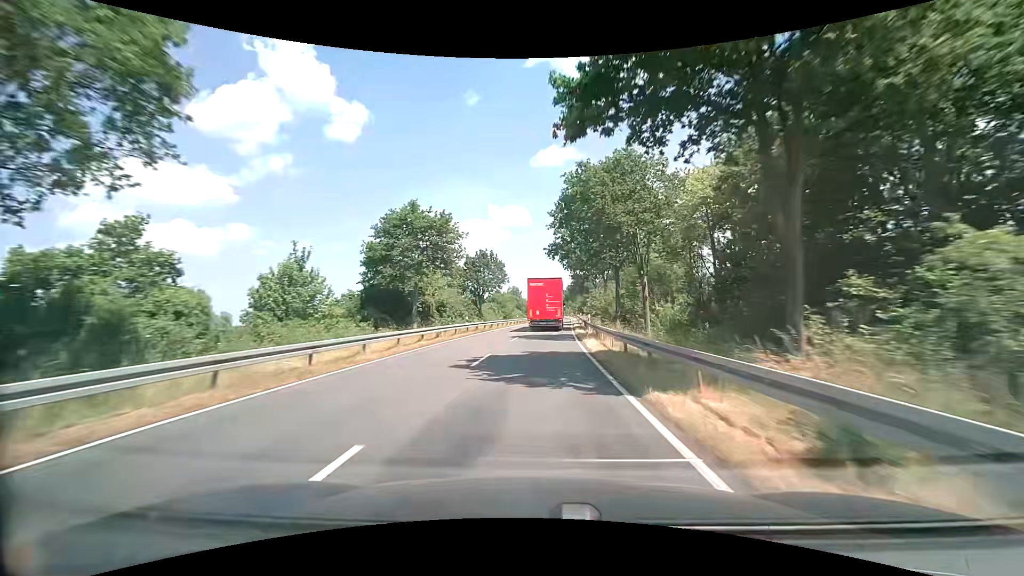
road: secondary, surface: asphalt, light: Day
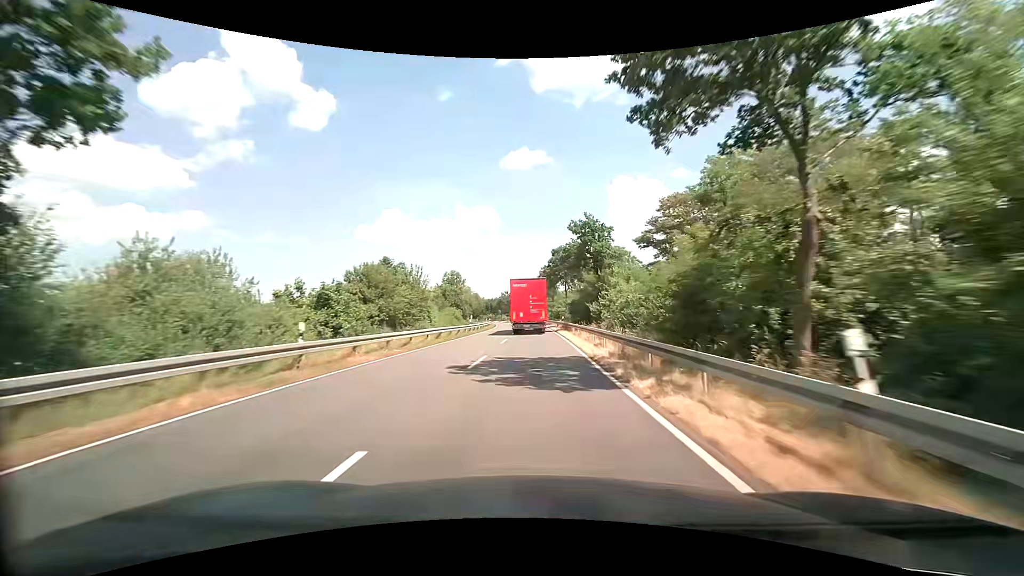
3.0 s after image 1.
(+2.4, +60.4) m; +4°
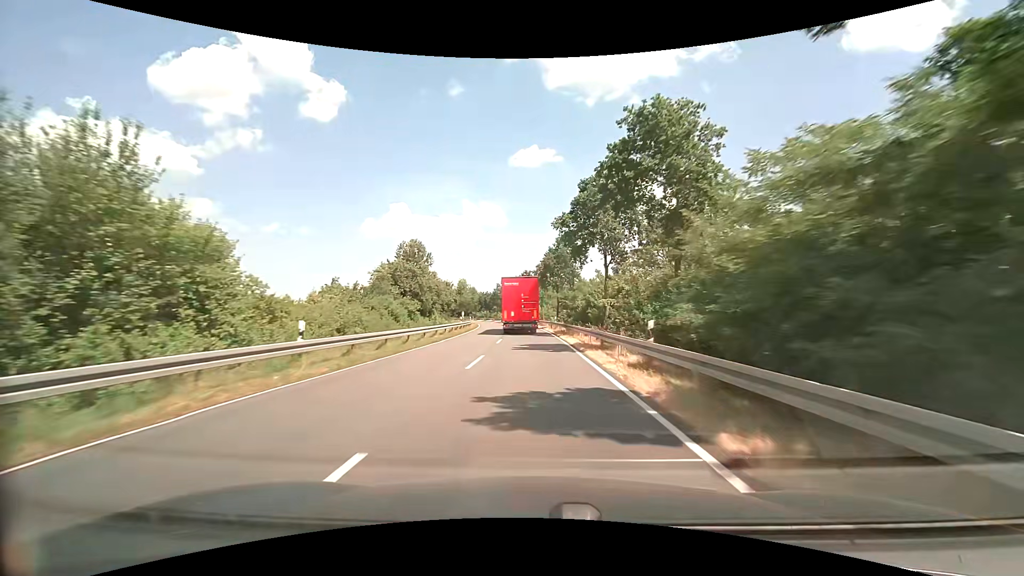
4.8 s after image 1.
(-0.1, +36.4) m; -1°
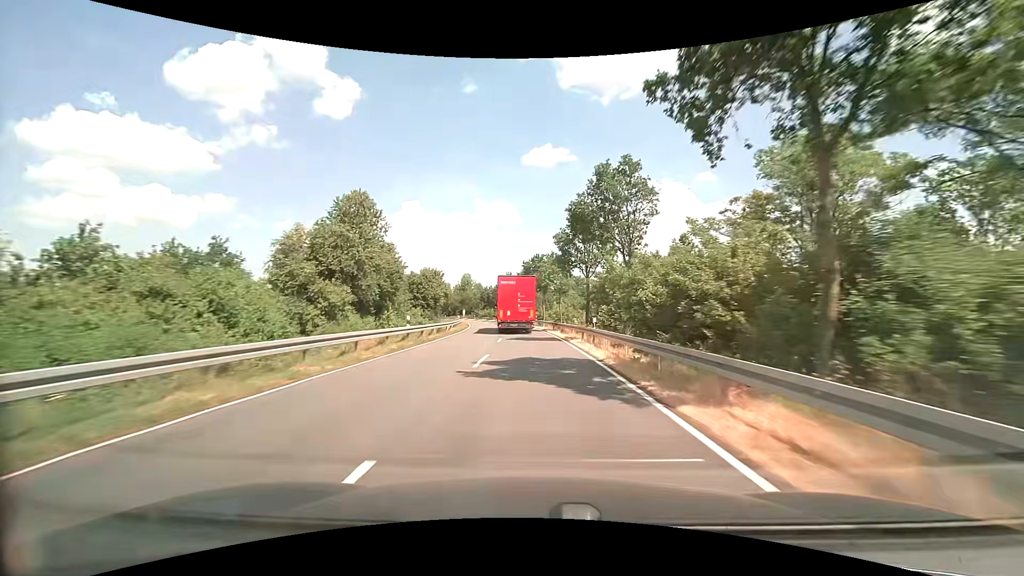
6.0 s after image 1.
(-0.3, +24.4) m; -1°
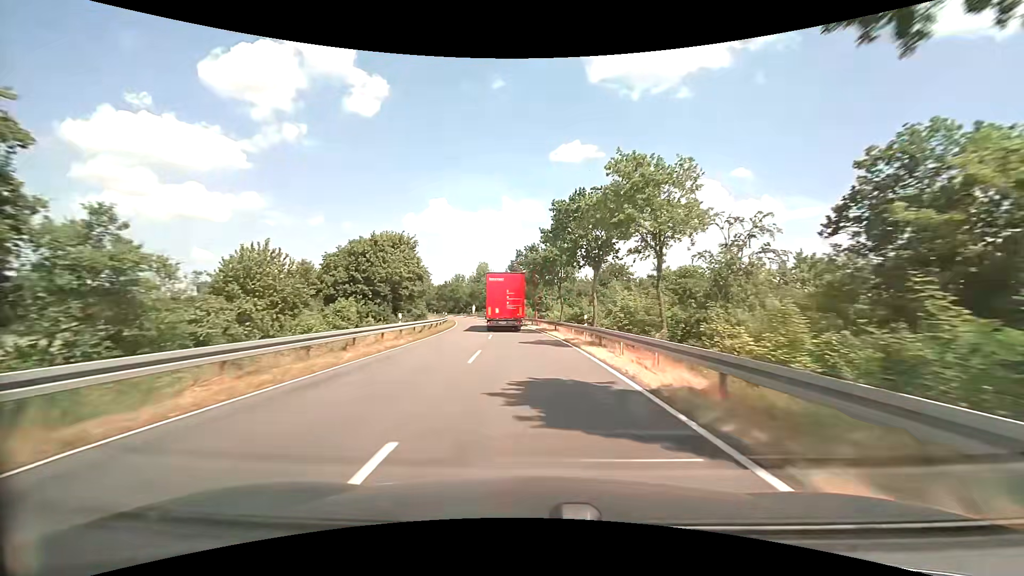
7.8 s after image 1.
(-0.8, +35.7) m; -3°
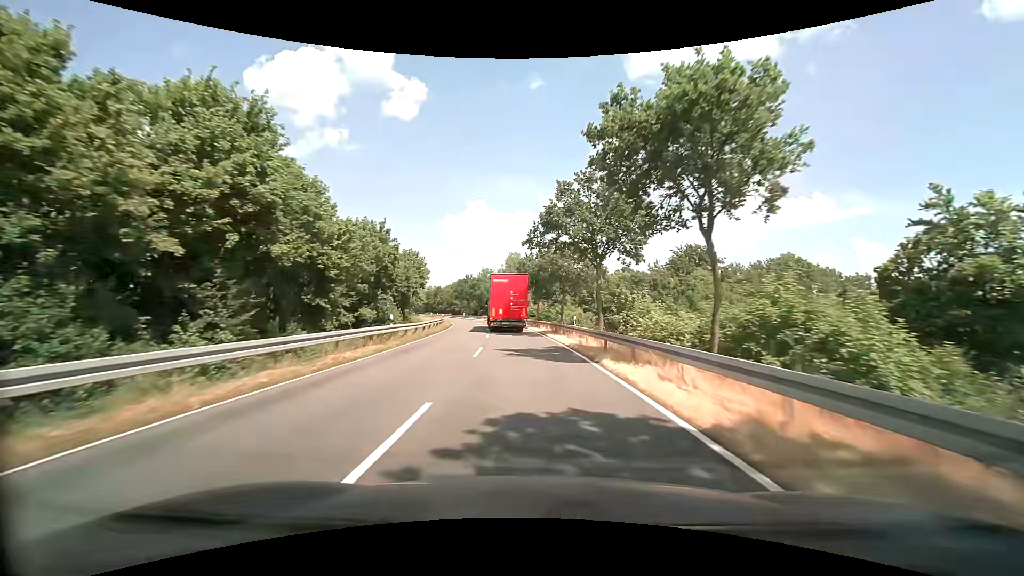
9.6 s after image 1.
(-1.1, +33.9) m; -4°
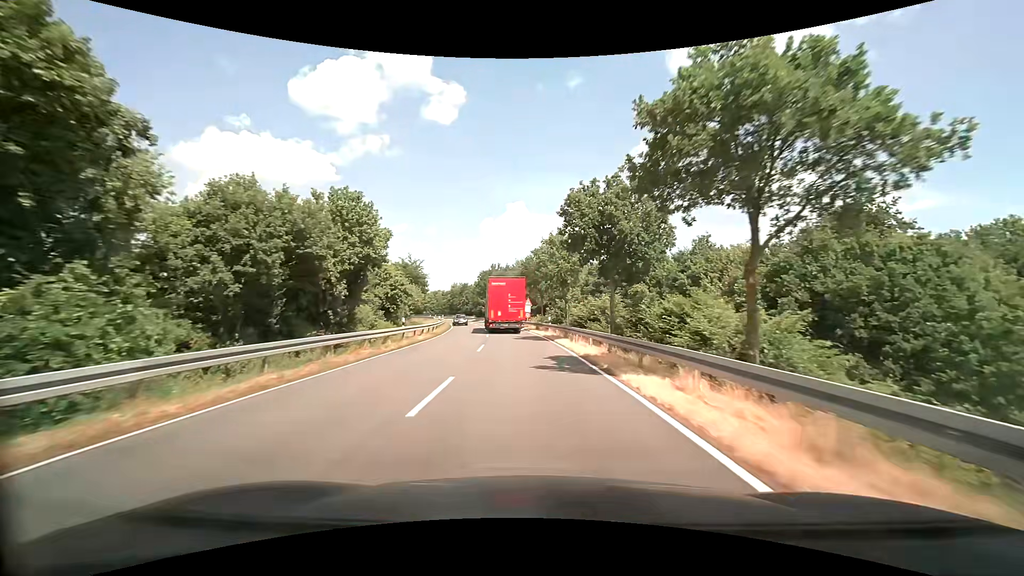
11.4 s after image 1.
(-1.6, +33.0) m; -5°
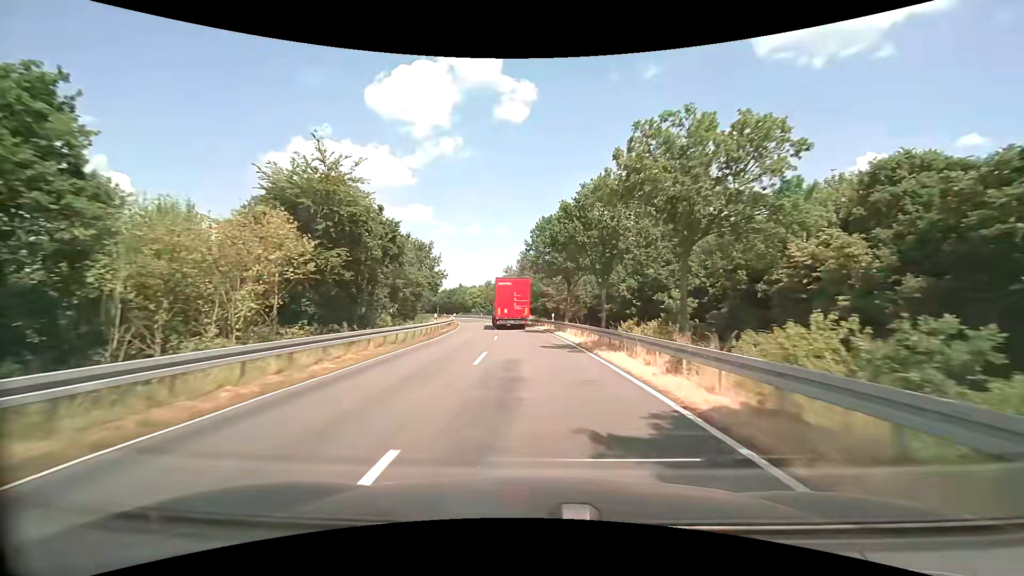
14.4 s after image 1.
(-4.3, +54.1) m; -9°
(0, +10) (0, +20) (-1, +30) (-2, +40) (-3, +50) (-4, +60) (-5, +70) (-7, +80) (-9, +89) (-11, +99) m
